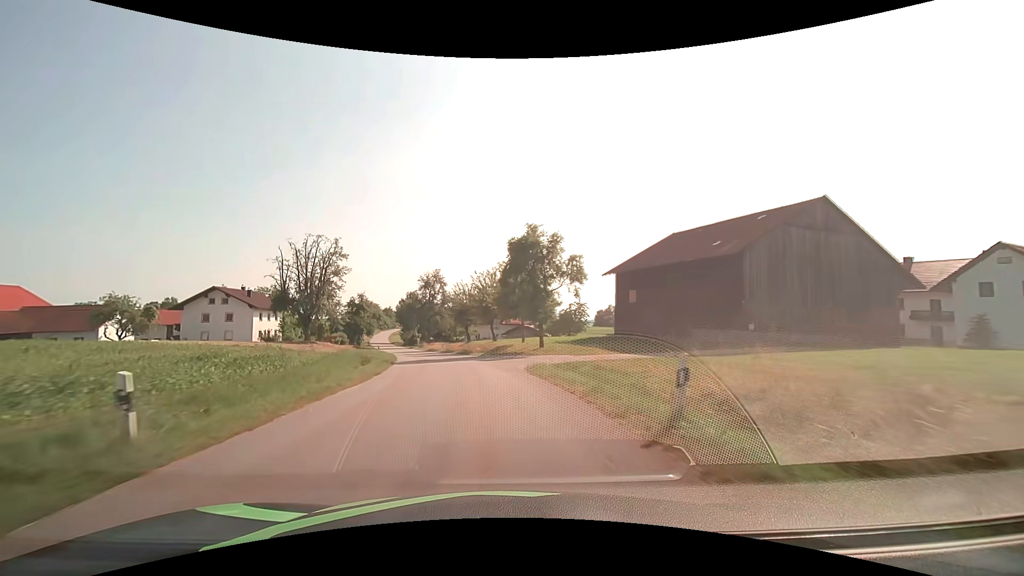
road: tertiary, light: Day
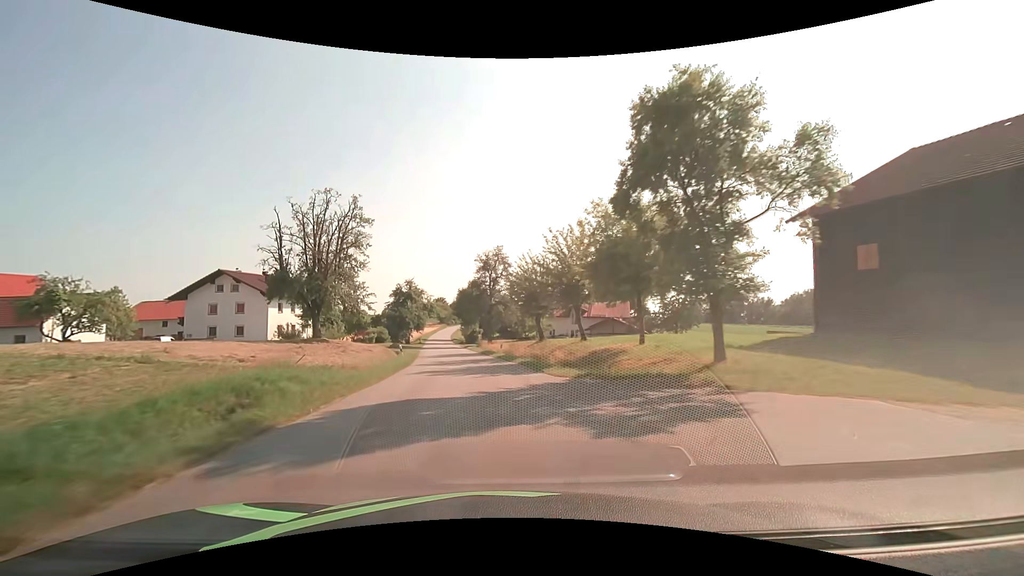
(-1.5, +21.3) m; -8°
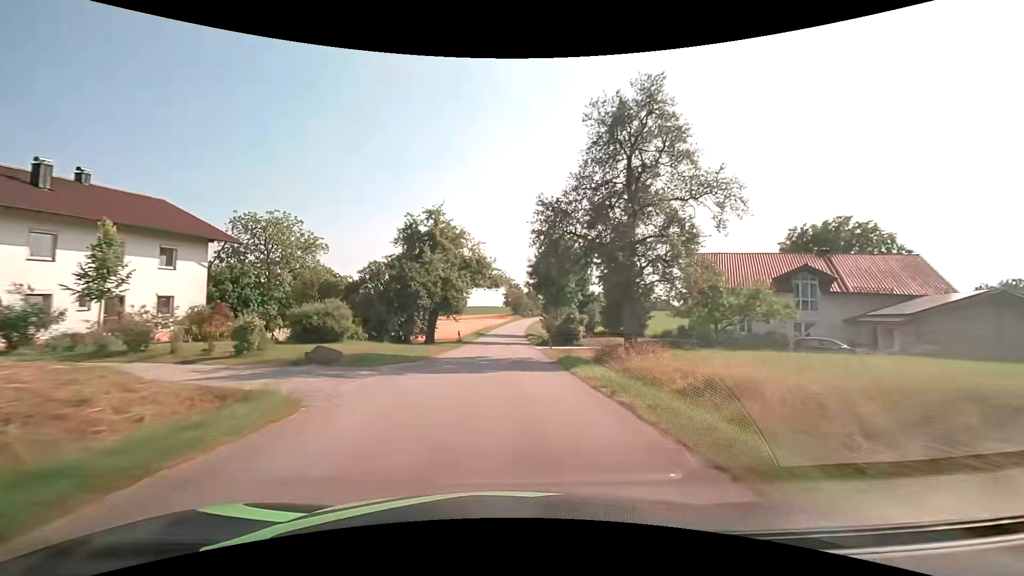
(-4.5, +44.4) m; -9°
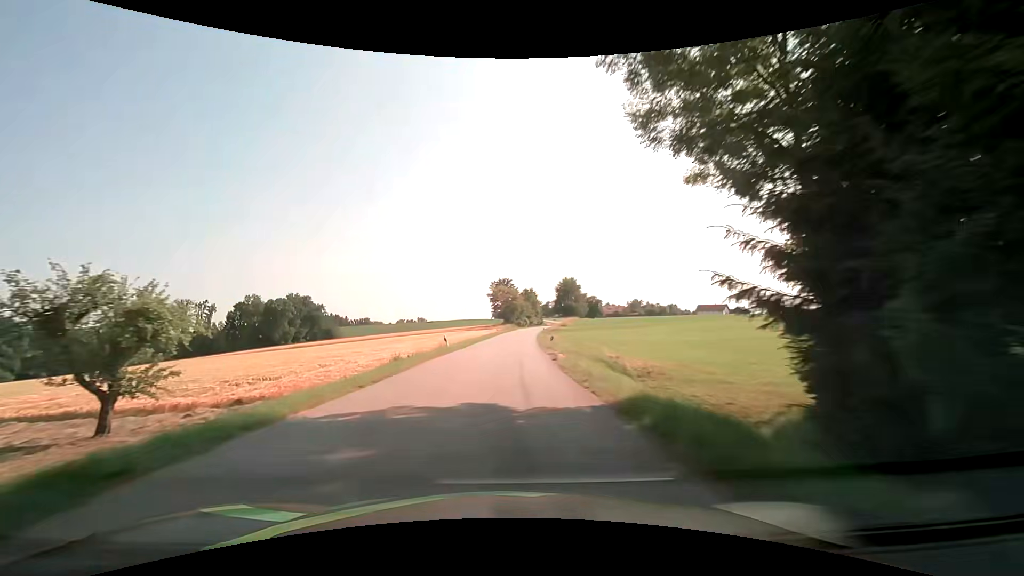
(+0.6, +58.9) m; +1°
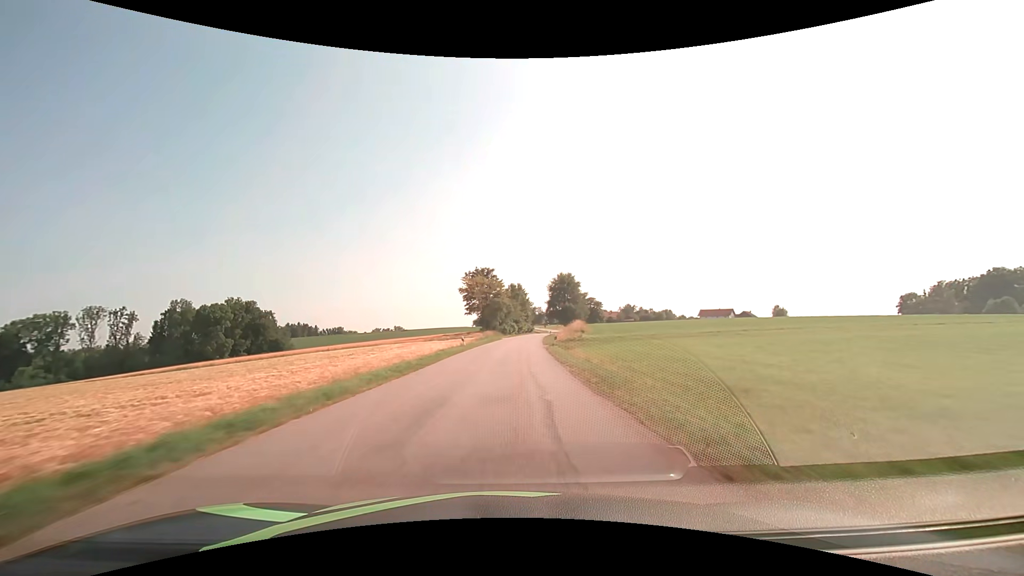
(+0.4, +38.5) m; +2°
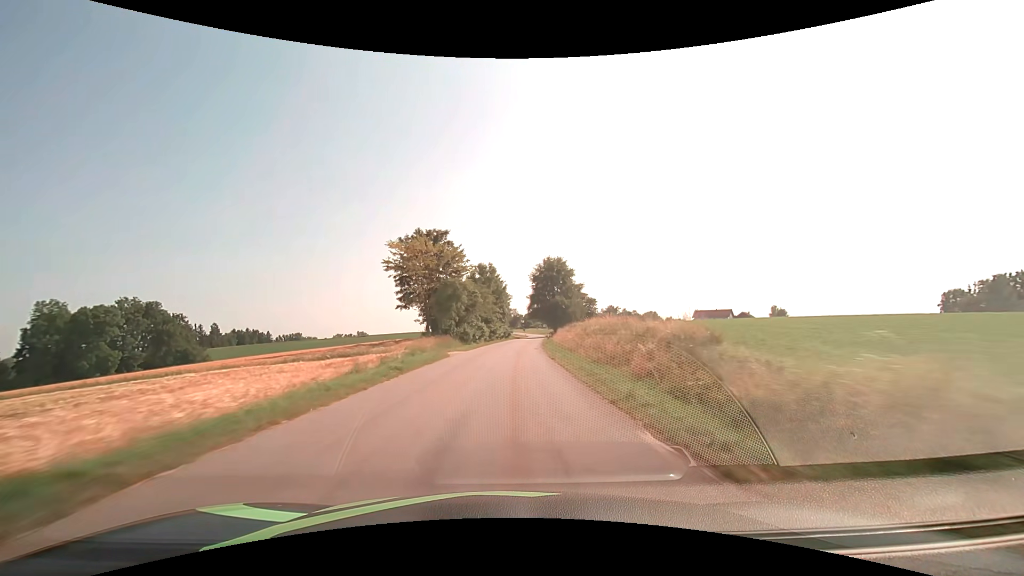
(+1.2, +40.5) m; +3°
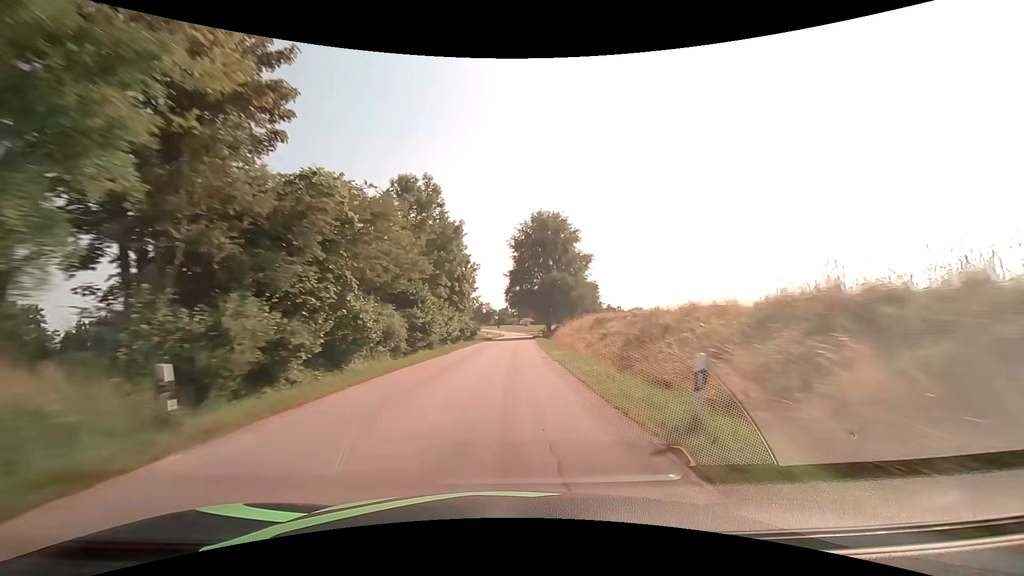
(+1.2, +42.3) m; +3°
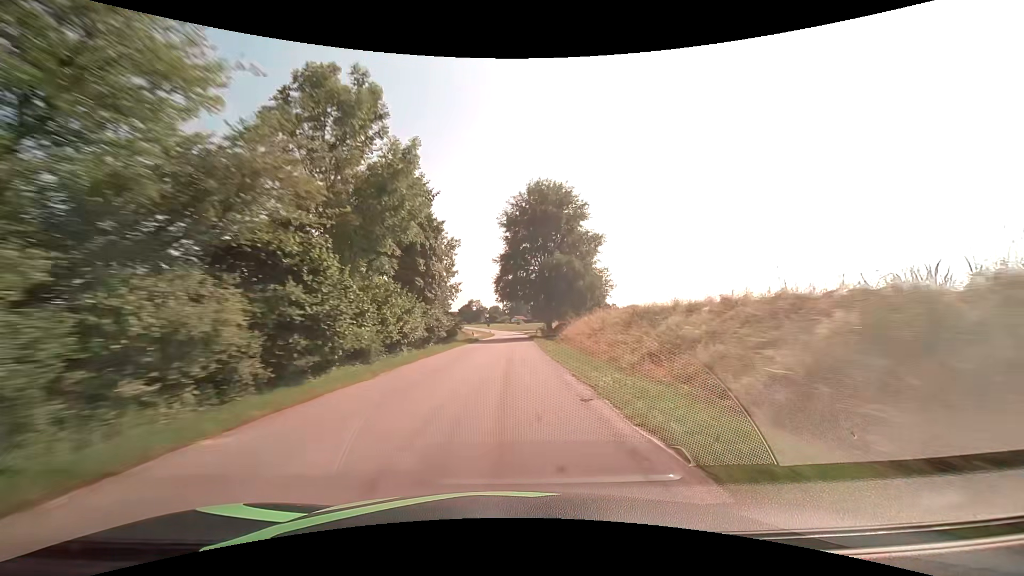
(+0.2, +14.0) m; +1°
(0, +10) (0, +20) (0, +30) (0, +40) (+1, +50) (+1, +60) (+1, +70) (+1, +80) (+1, +90) (+1, +100) m
